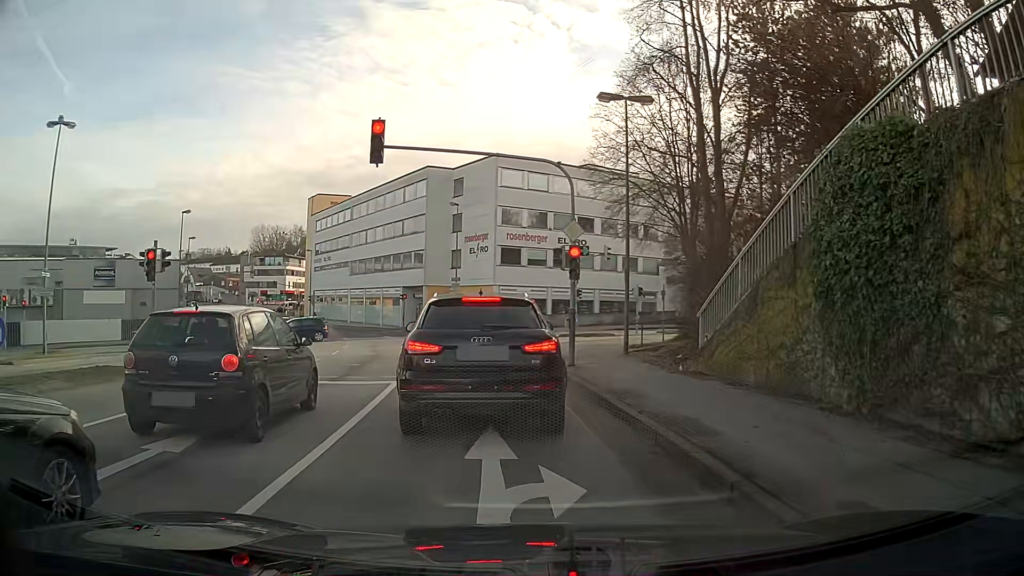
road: tertiary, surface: asphalt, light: Day
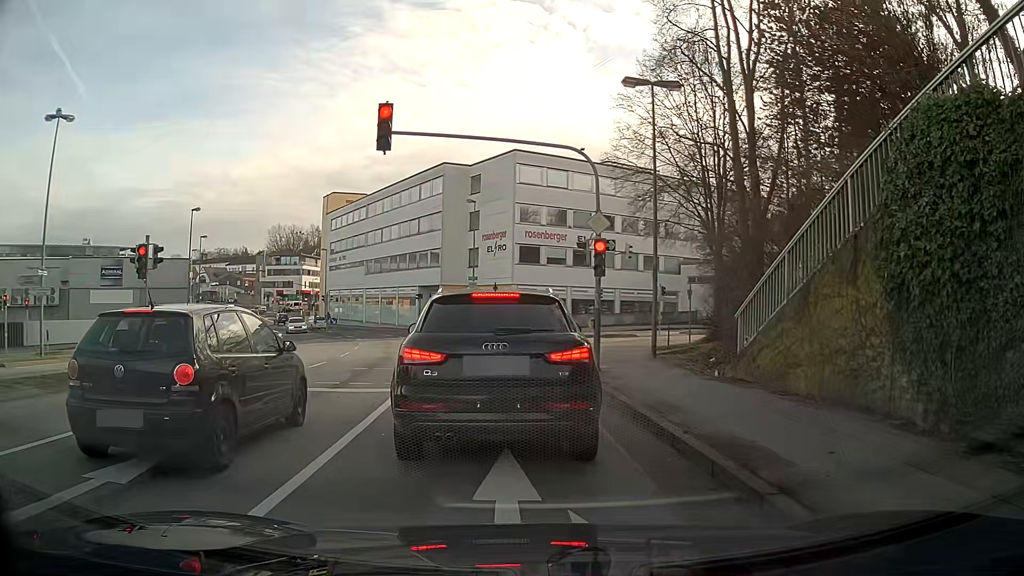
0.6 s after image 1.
(0.0, +1.3) m; -1°
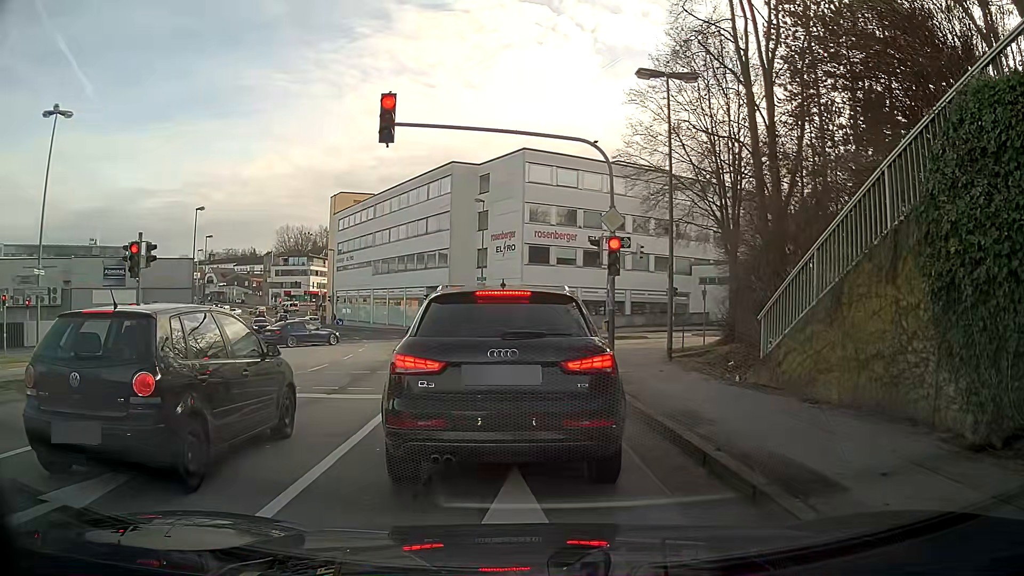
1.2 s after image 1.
(0.0, +0.7) m; 0°
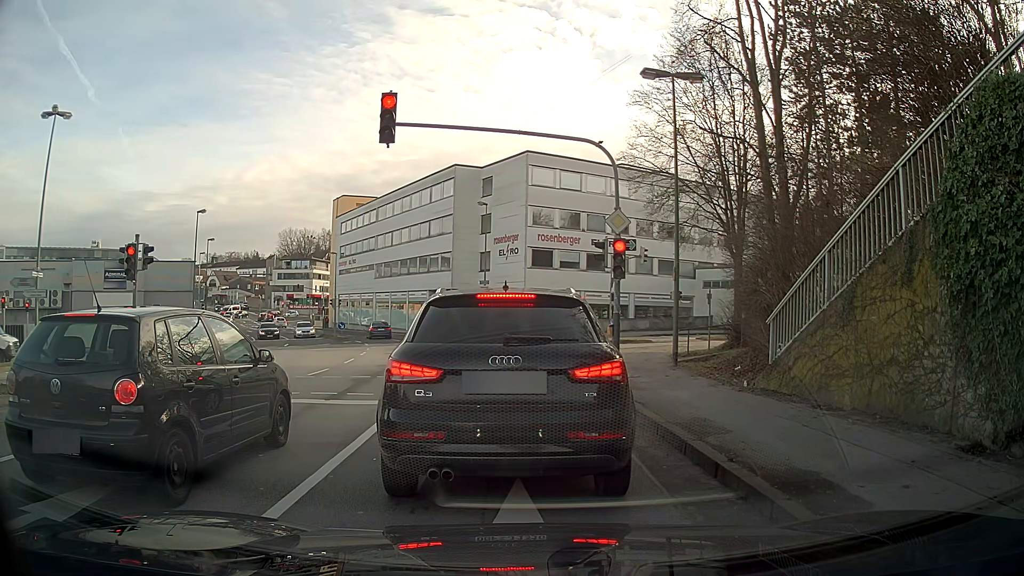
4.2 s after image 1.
(0.0, +0.4) m; 0°
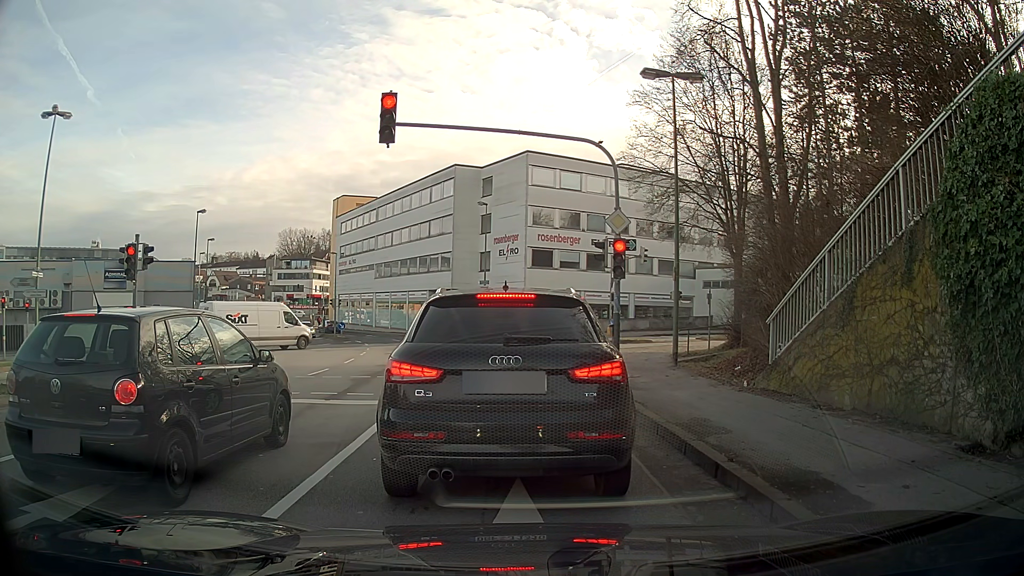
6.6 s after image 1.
(0.0, 0.0) m; 0°
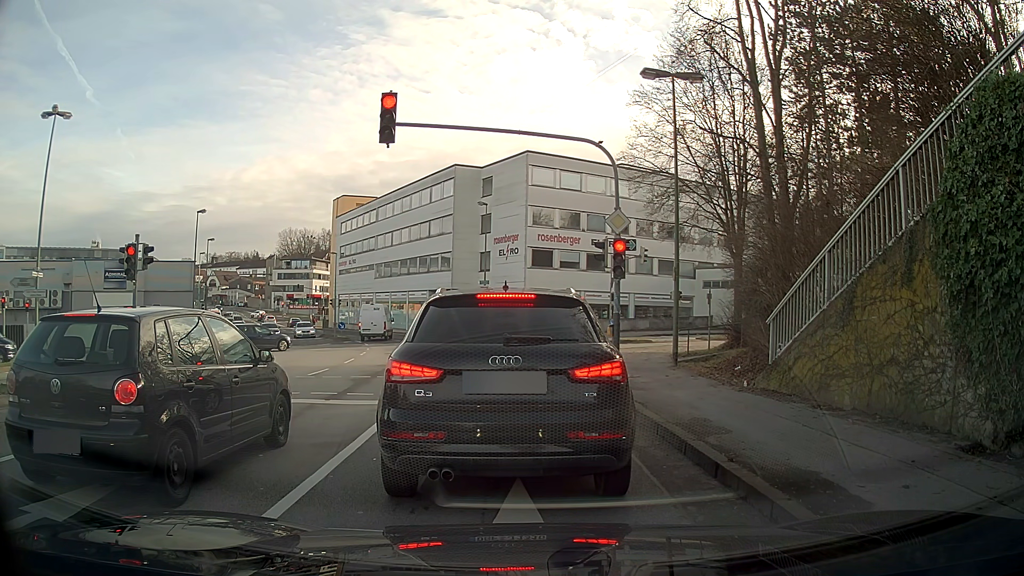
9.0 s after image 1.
(0.0, 0.0) m; 0°
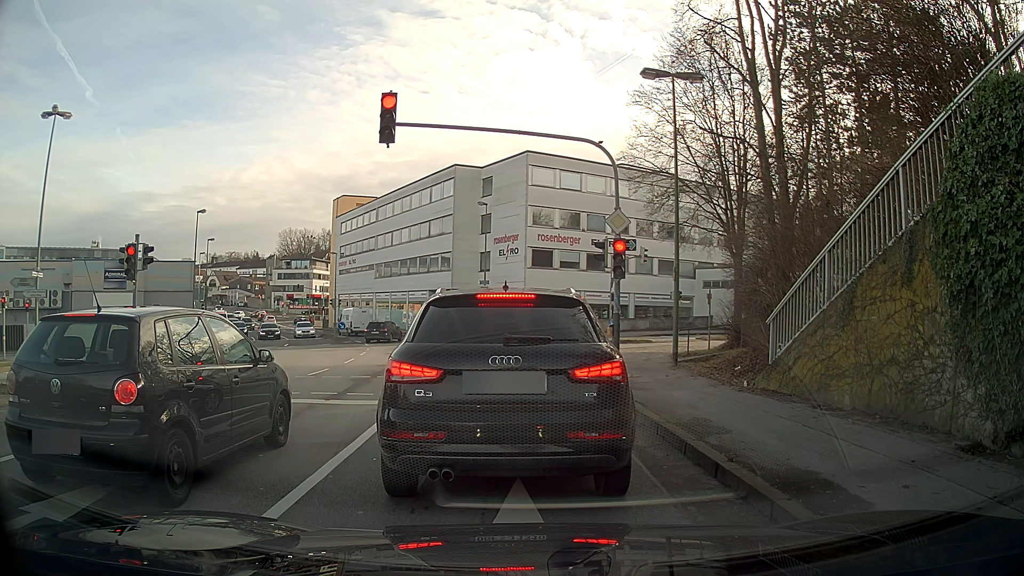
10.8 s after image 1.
(0.0, 0.0) m; 0°
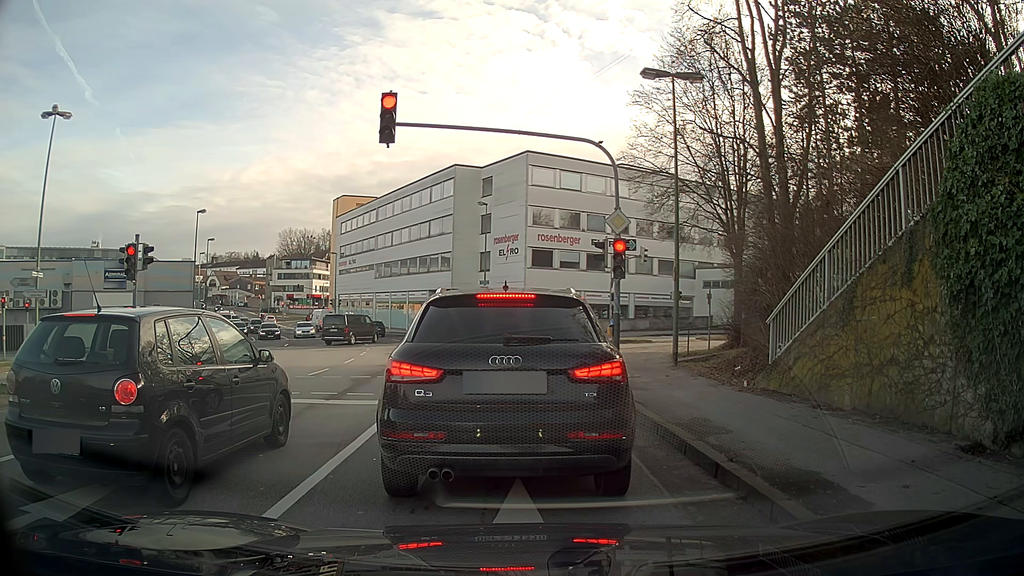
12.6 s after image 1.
(0.0, 0.0) m; 0°
(0, +10) (-1, +20) (0, +30) (+7, +37) (+15, +42) (+25, +45) (+35, +48) (+44, +50) (+54, +51) (+64, +51) m
